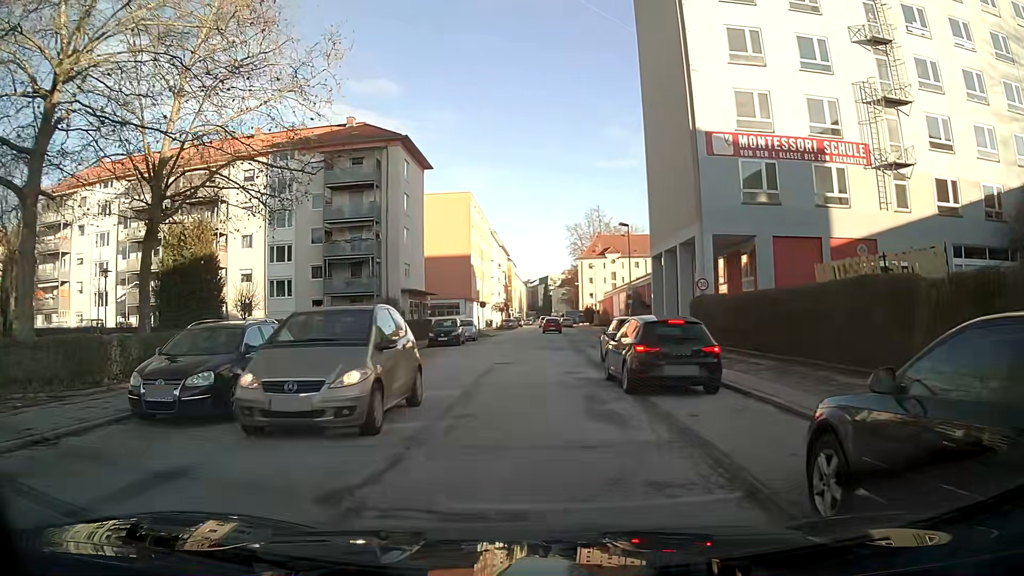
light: Day
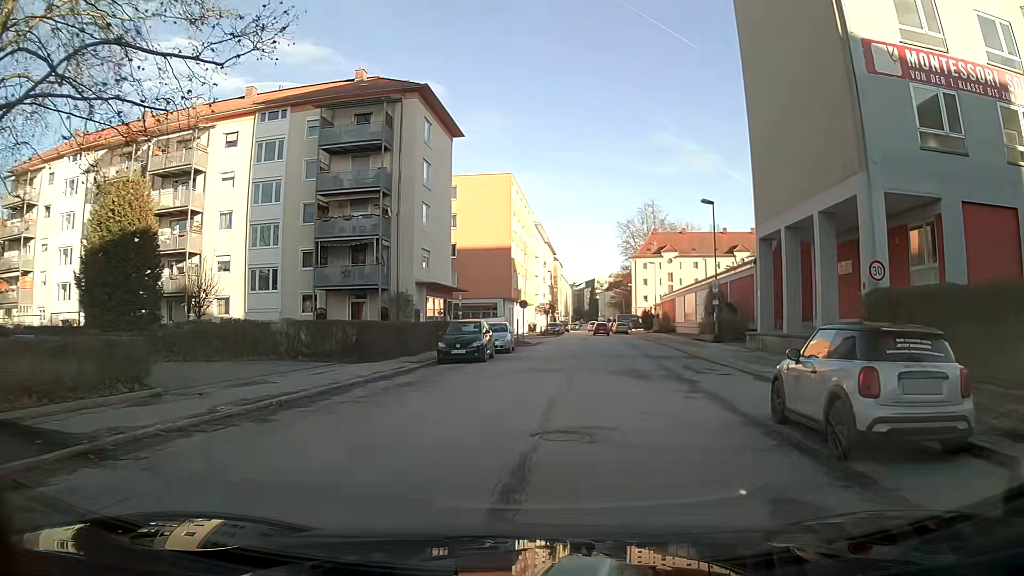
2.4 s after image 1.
(-0.5, +12.5) m; -2°
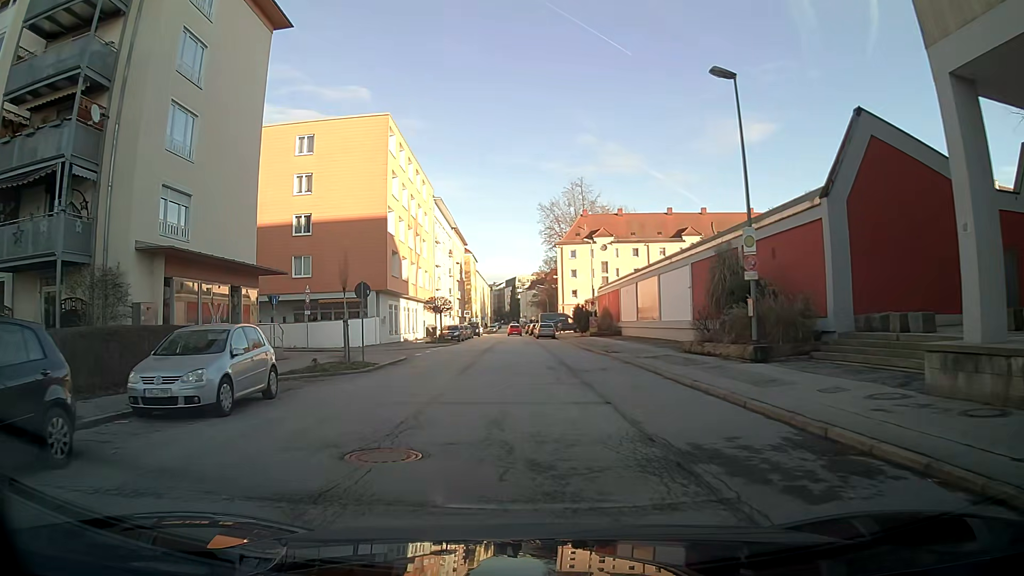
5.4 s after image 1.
(+1.7, +21.4) m; +4°
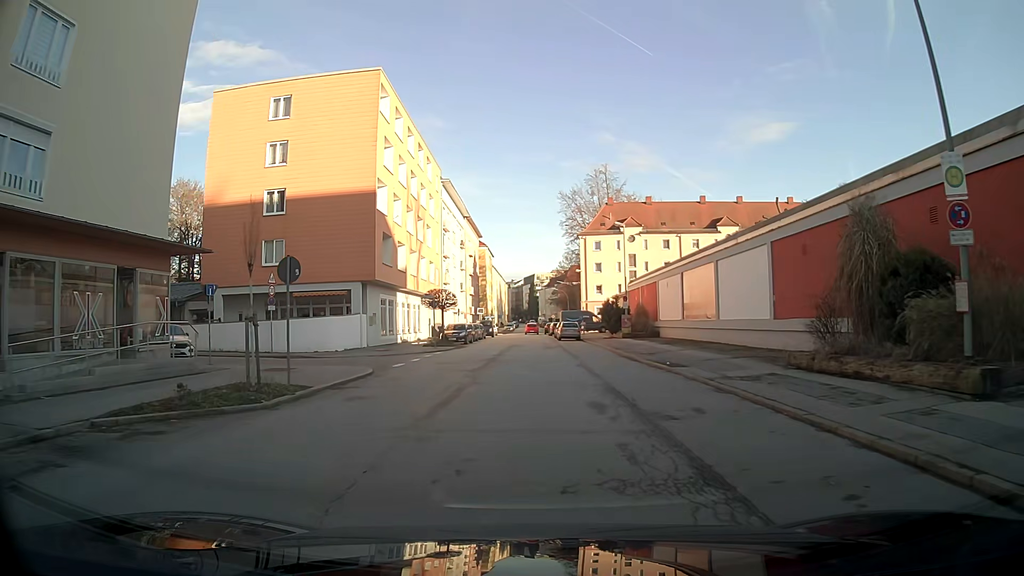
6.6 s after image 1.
(-0.1, +9.2) m; -1°
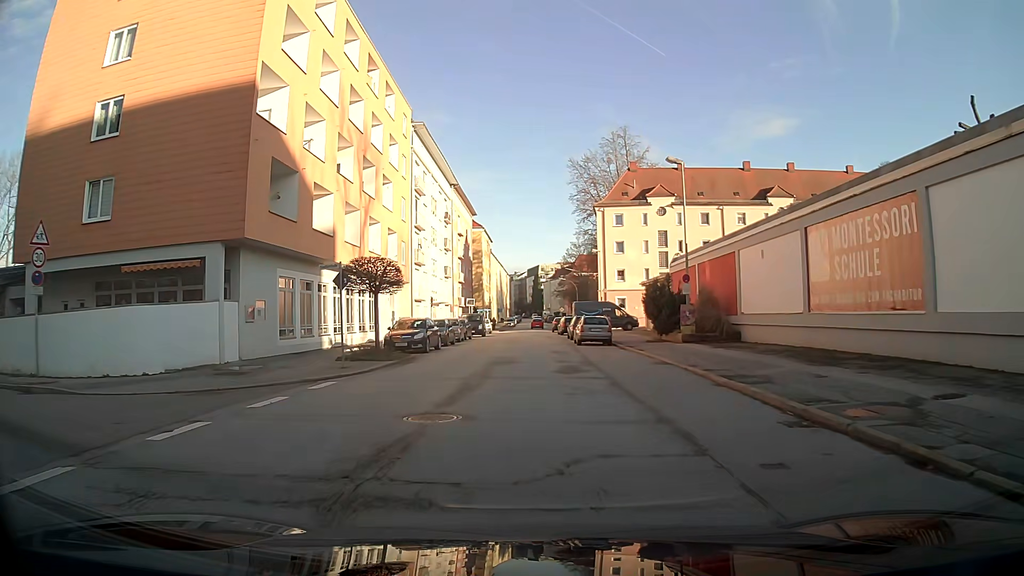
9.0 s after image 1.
(-0.1, +18.6) m; 0°
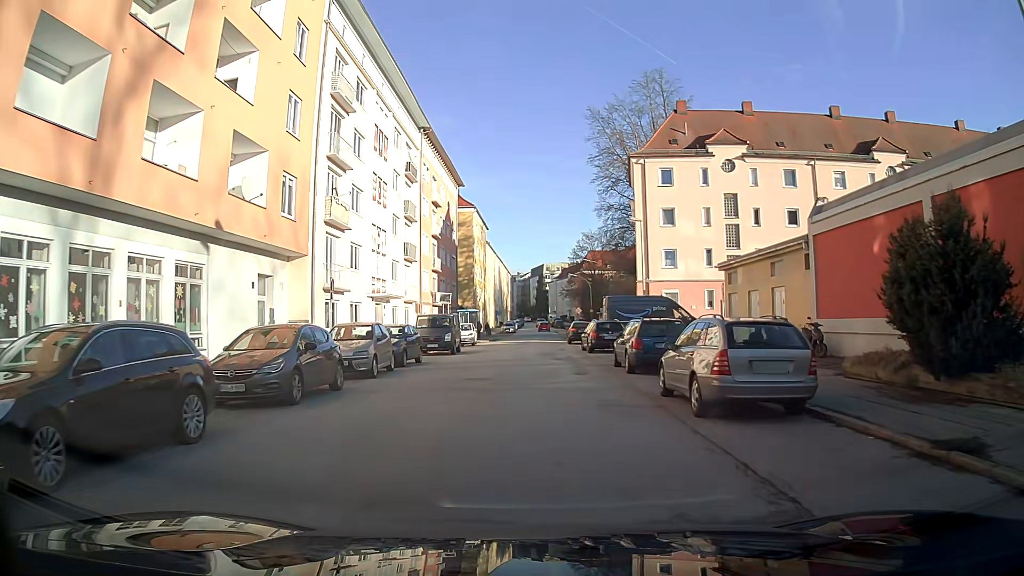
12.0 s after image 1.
(-0.1, +23.1) m; 0°
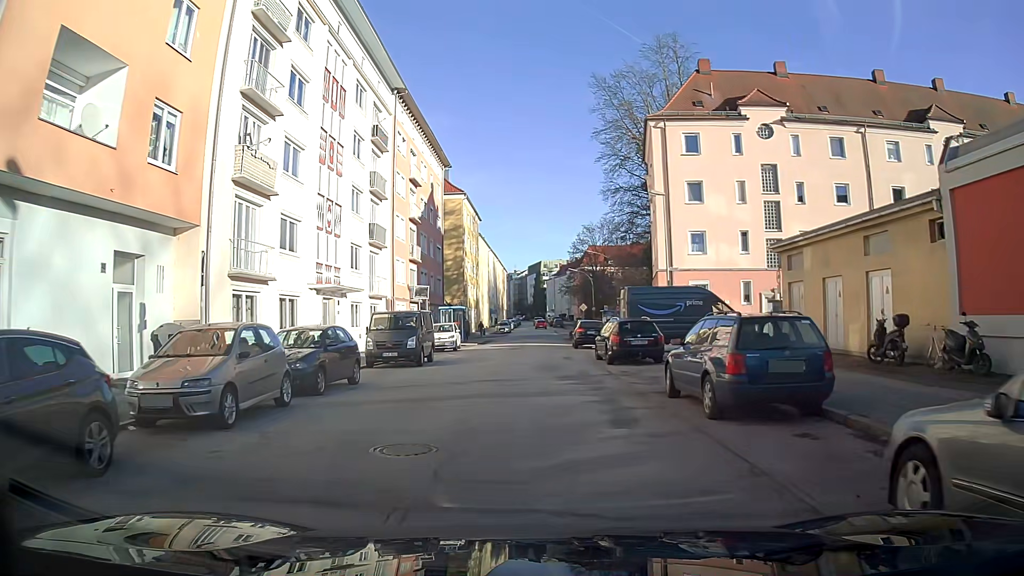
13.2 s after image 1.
(0.0, +8.7) m; 0°
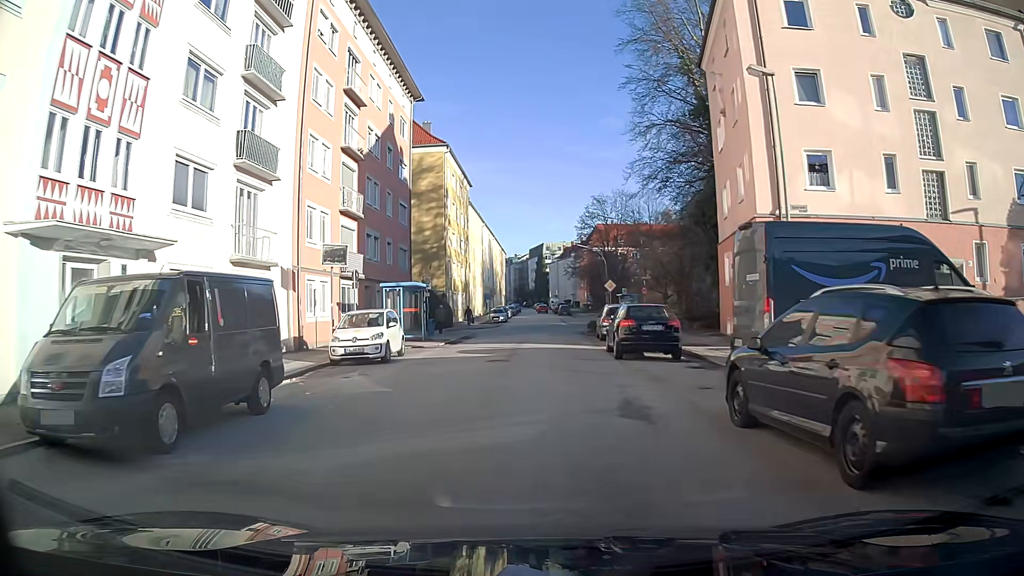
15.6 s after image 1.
(0.0, +16.7) m; 0°
(0, +10) (0, +20) (0, +30) (+1, +40) (+1, +50) (+1, +60) (+1, +70) (+1, +80) (+1, +90) (+2, +100) m
